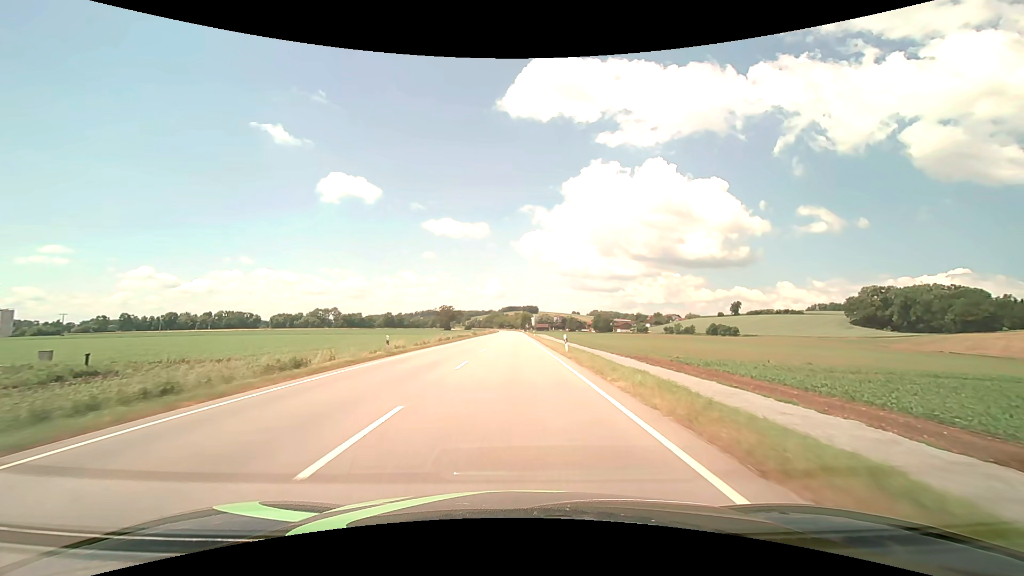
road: primary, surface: asphalt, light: Day
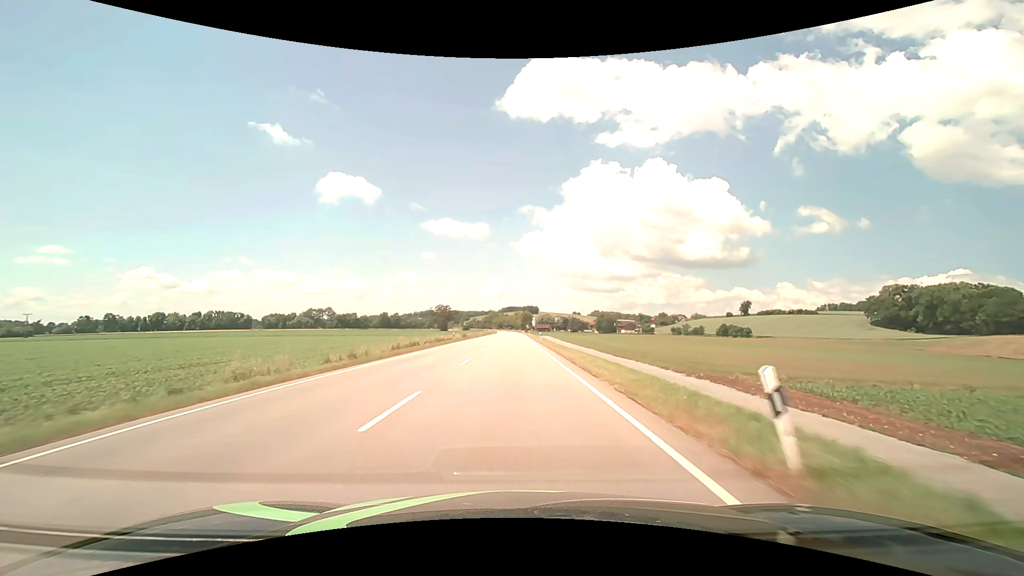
(0.0, +21.8) m; 0°
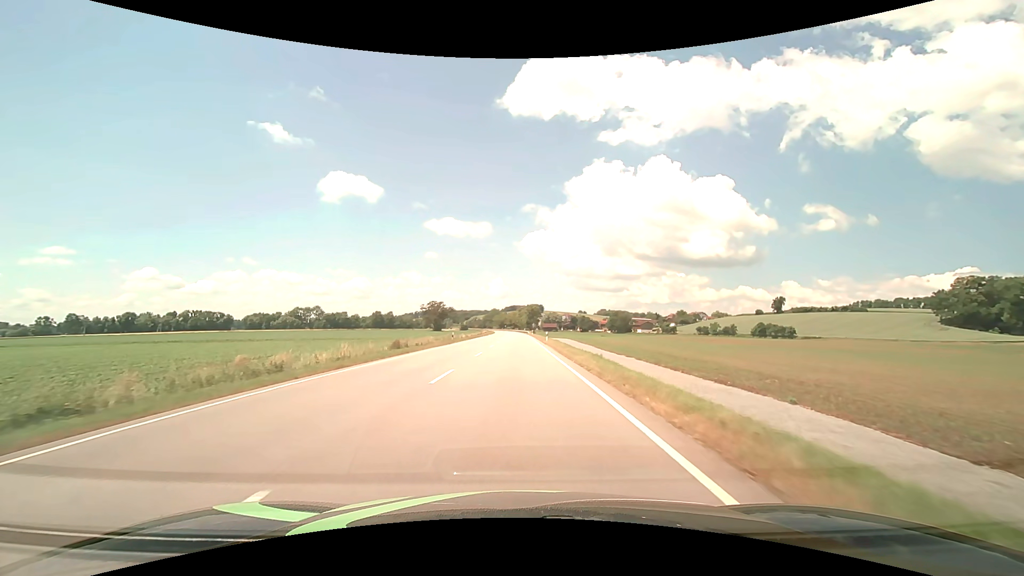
(-0.1, +54.0) m; -1°
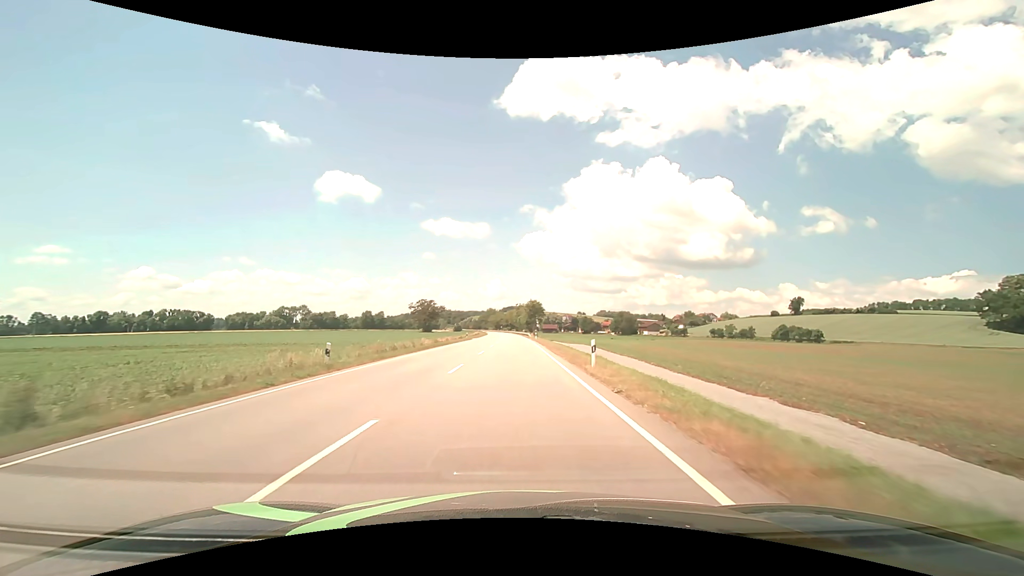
(+0.1, +32.3) m; 0°
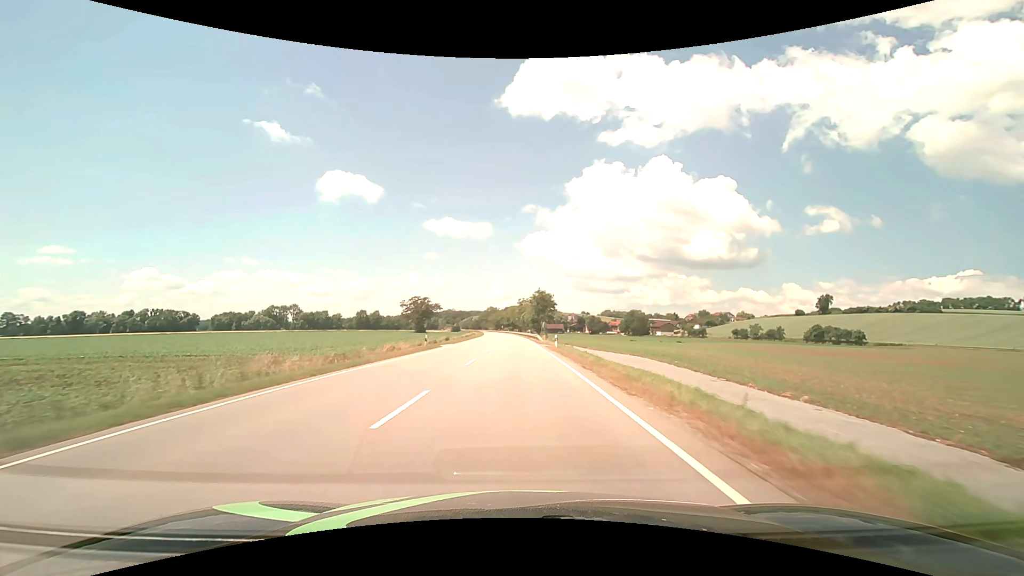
(-0.1, +32.3) m; 0°
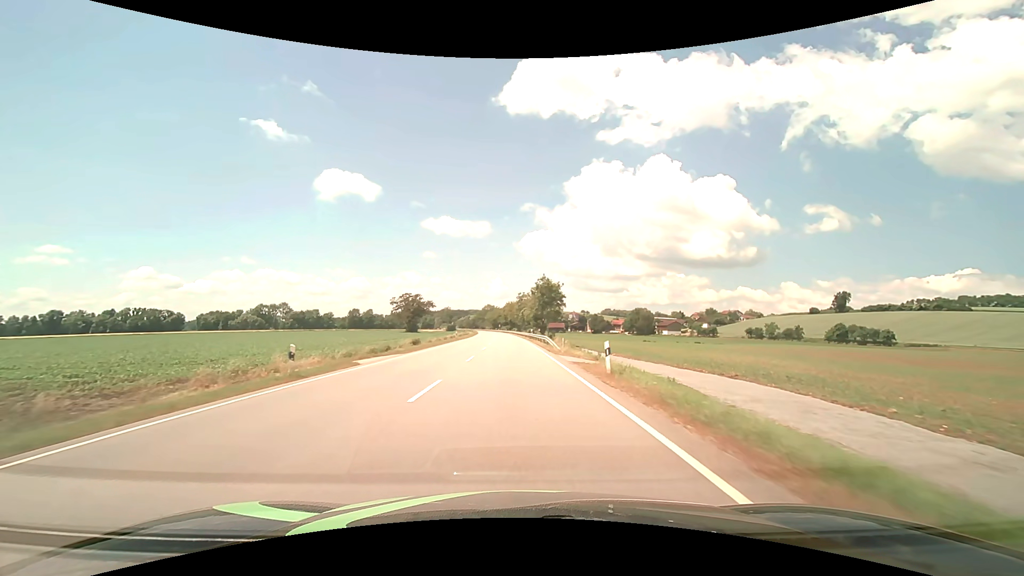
(0.0, +21.5) m; 0°
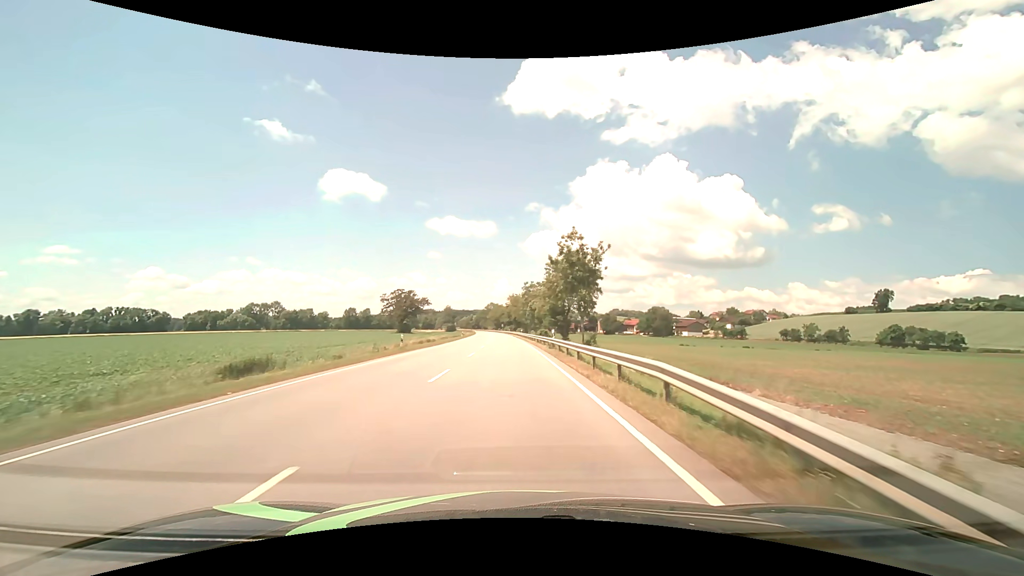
(-0.1, +32.2) m; -1°
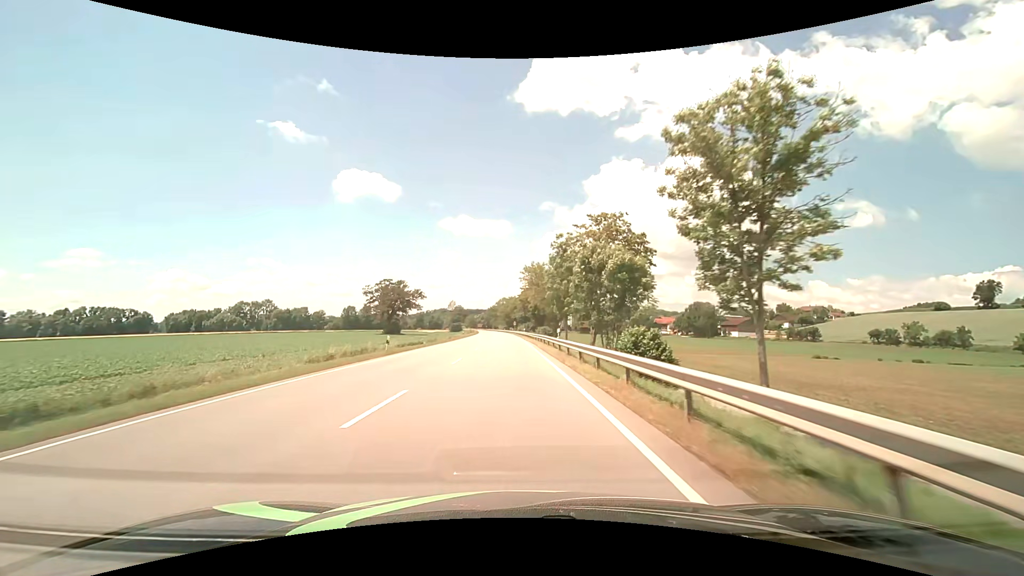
(-0.8, +53.7) m; -2°
(0, +10) (0, +20) (0, +30) (0, +40) (-1, +50) (-1, +60) (-1, +70) (-2, +80) (-2, +90) (-3, +100) m
